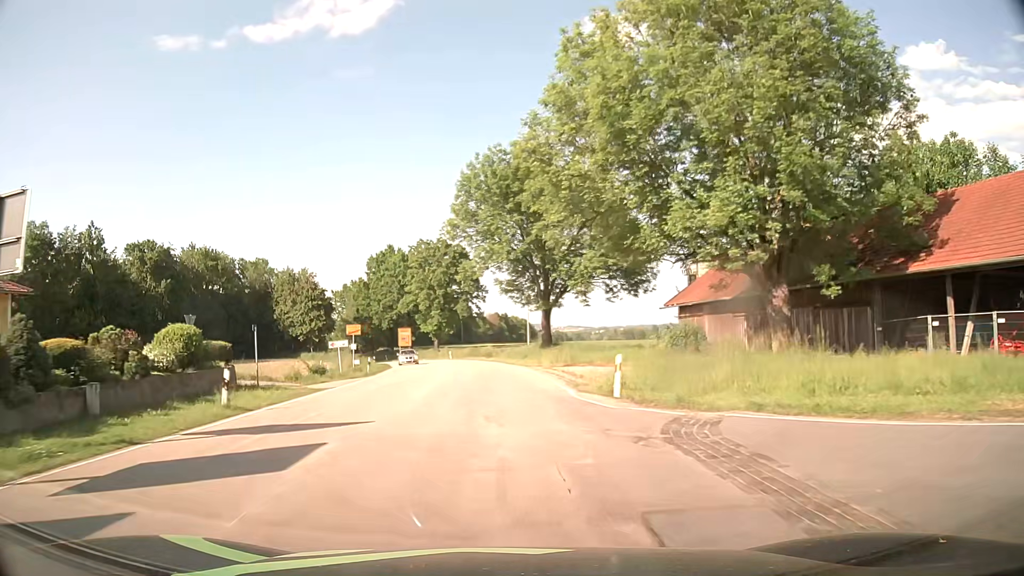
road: tertiary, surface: asphalt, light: Day
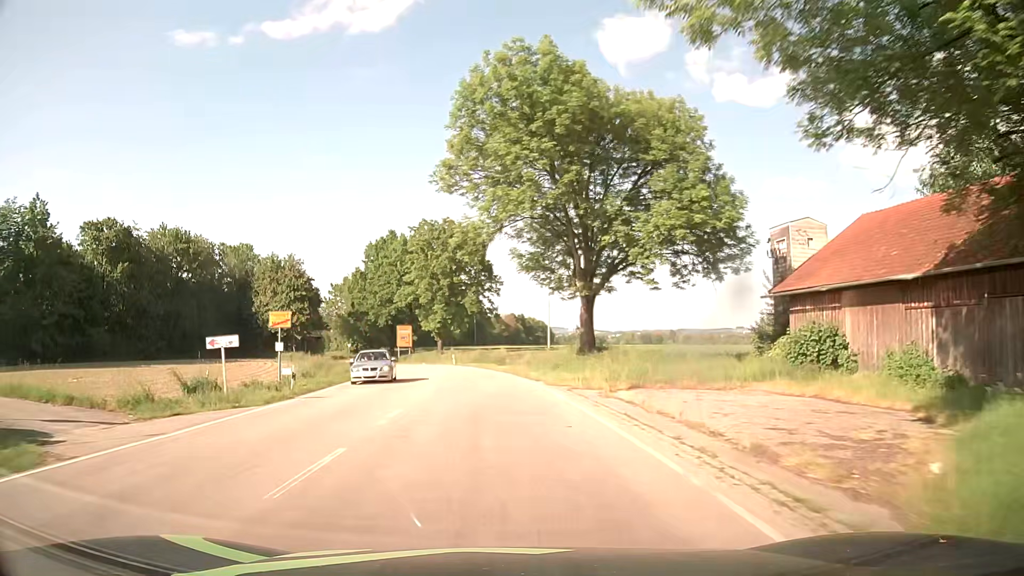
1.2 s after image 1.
(-0.3, +16.8) m; -2°
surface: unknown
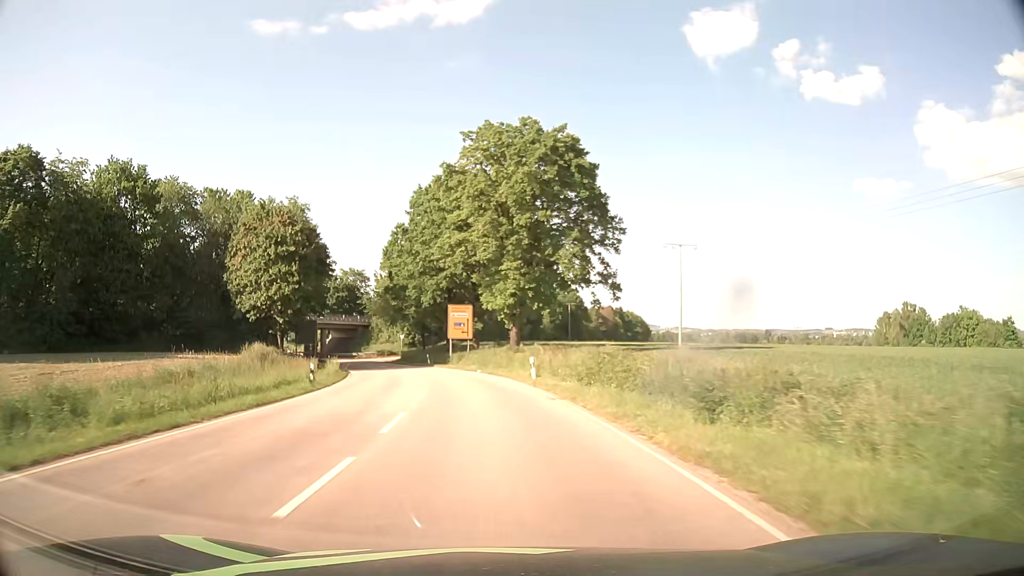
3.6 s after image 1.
(-1.9, +36.5) m; -7°
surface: asphalt
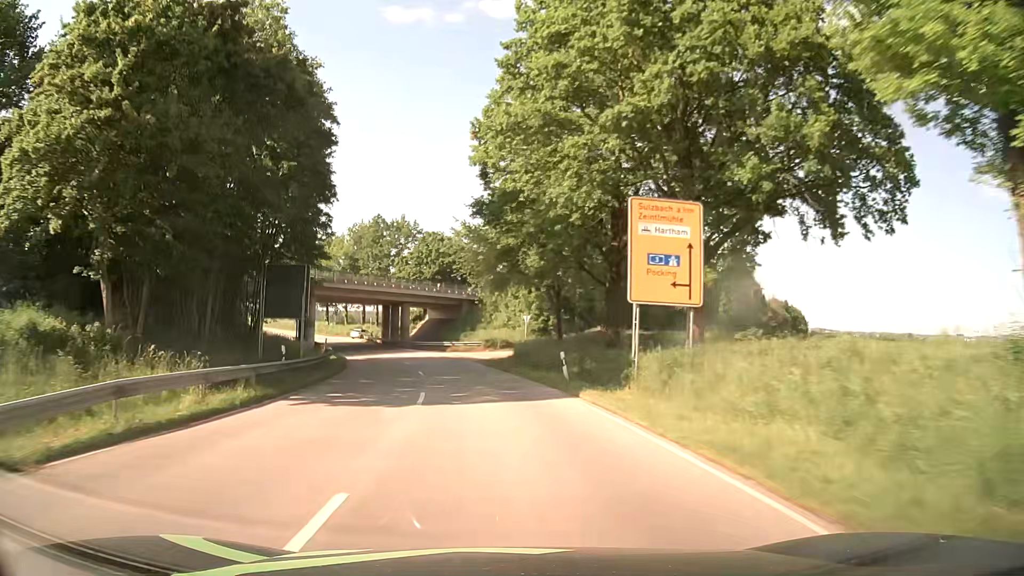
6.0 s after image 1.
(-4.5, +40.9) m; -12°
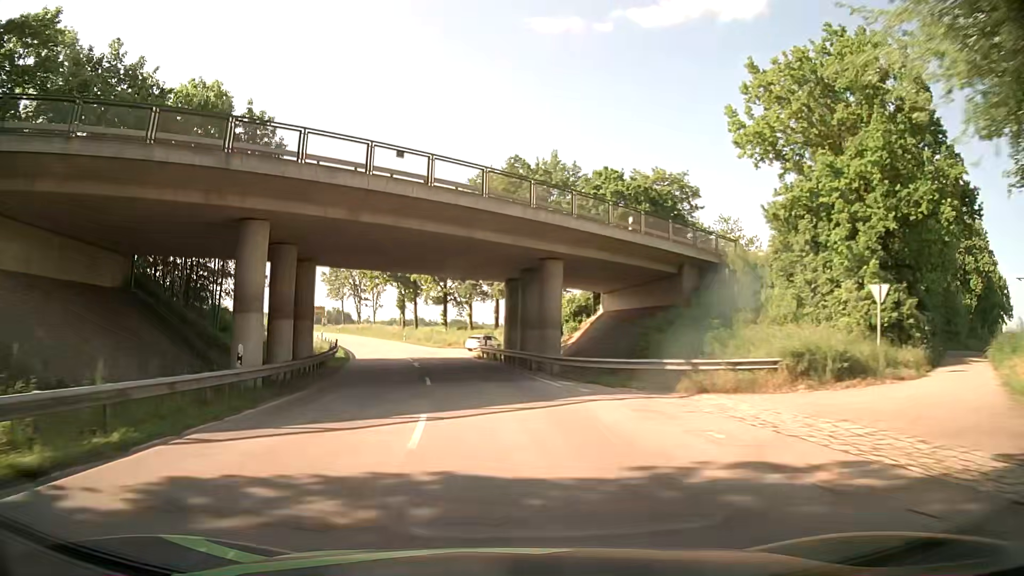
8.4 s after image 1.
(-5.3, +43.7) m; -14°
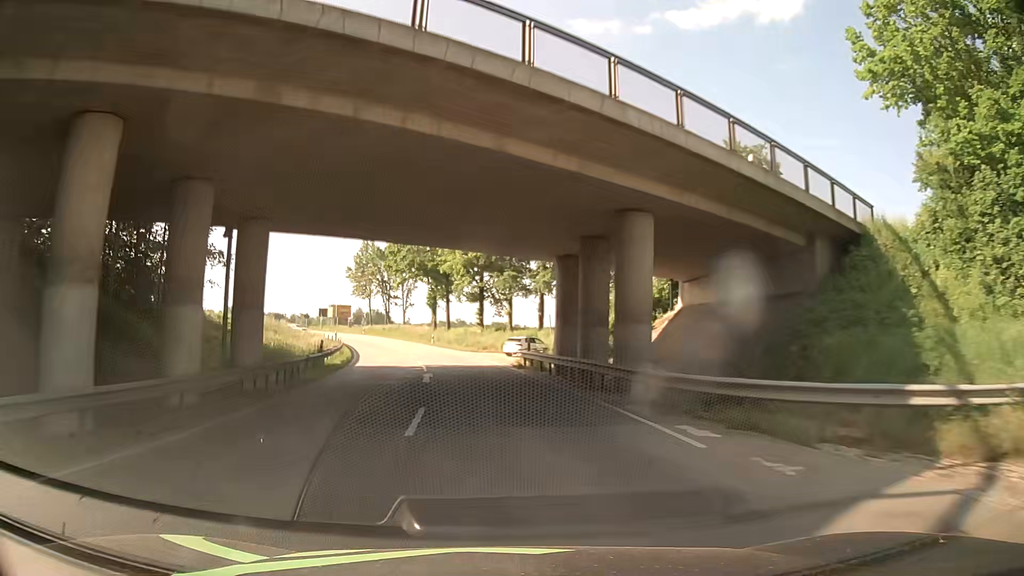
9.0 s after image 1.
(-0.3, +11.3) m; -3°
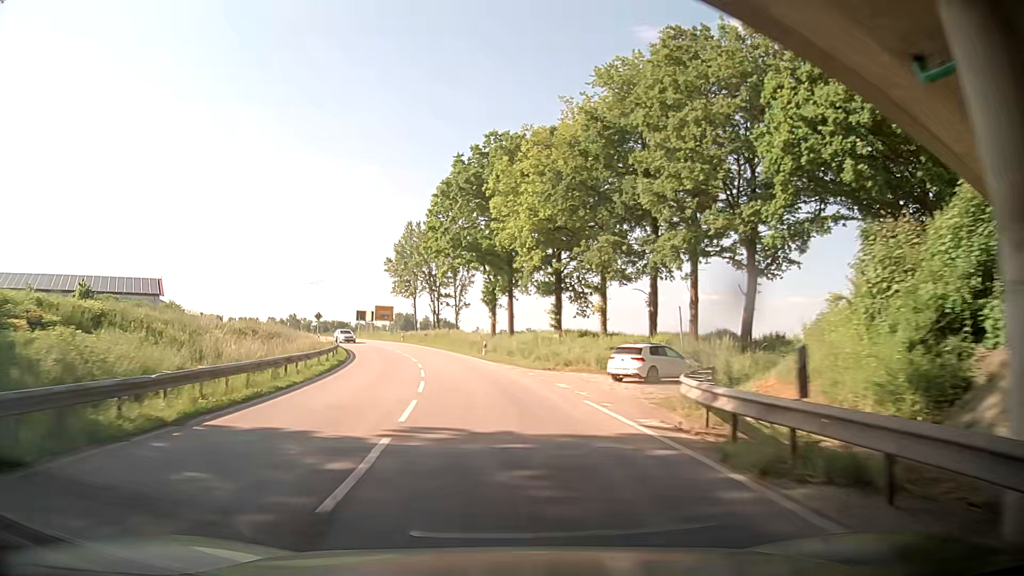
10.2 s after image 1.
(-1.0, +23.0) m; -6°
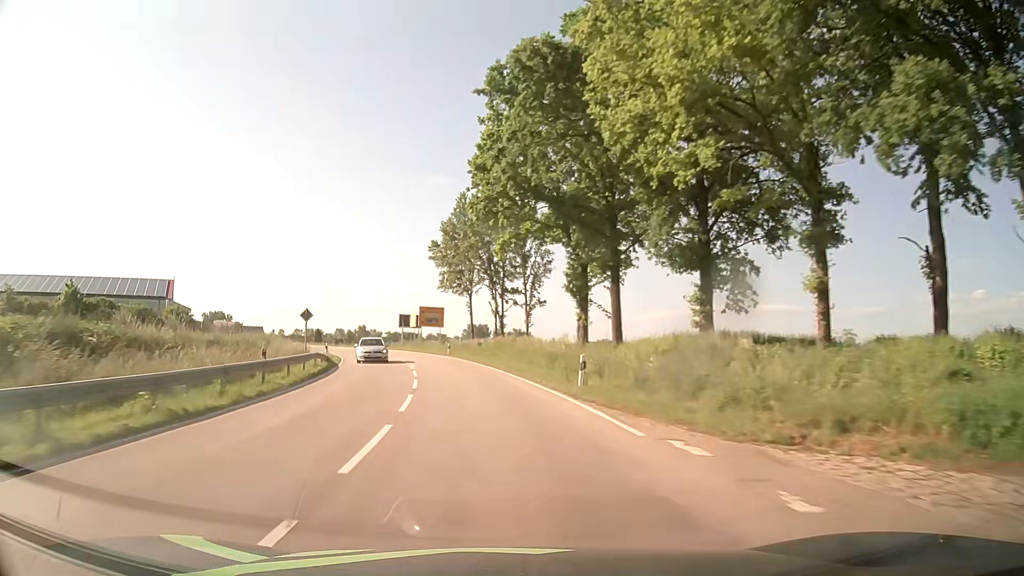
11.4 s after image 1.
(-1.1, +23.5) m; -6°
(0, +10) (-1, +20) (-2, +30) (-4, +40) (-7, +49) (-10, +59) (-13, +68) (-17, +78) (-21, +87) (-25, +96) m
